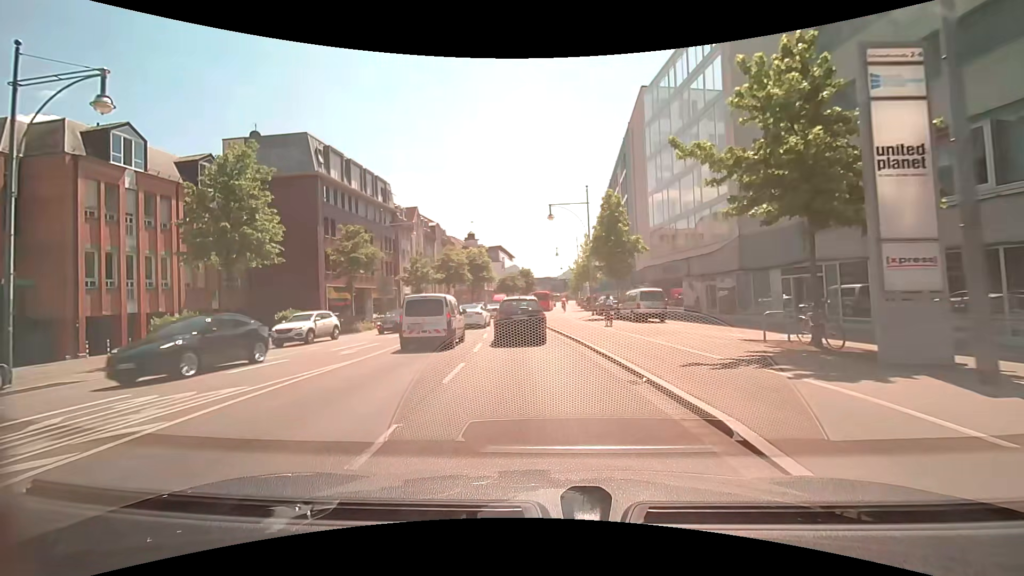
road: primary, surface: asphalt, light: Day
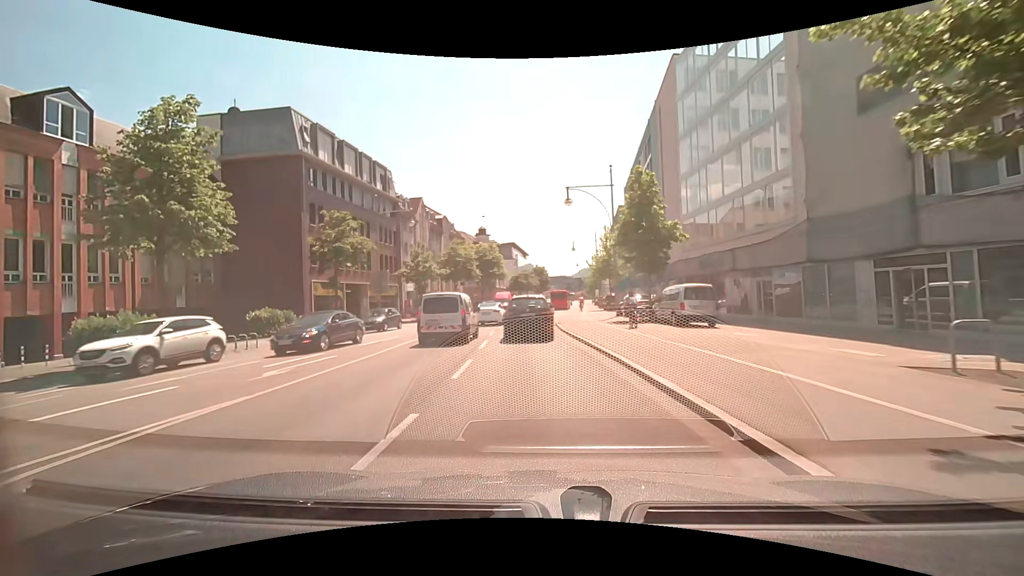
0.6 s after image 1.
(-0.1, +5.6) m; -2°
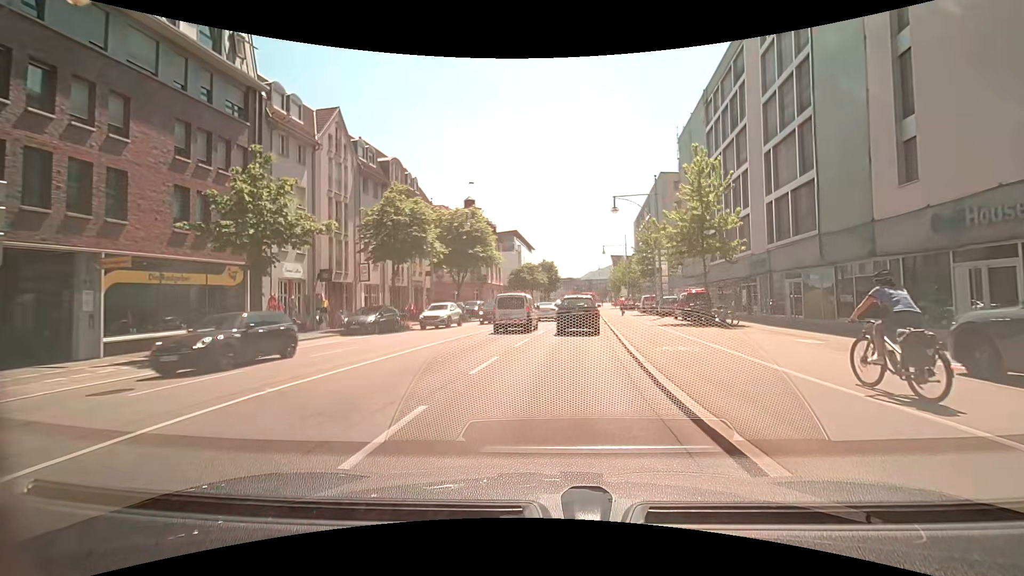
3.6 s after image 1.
(-0.9, +29.9) m; -1°
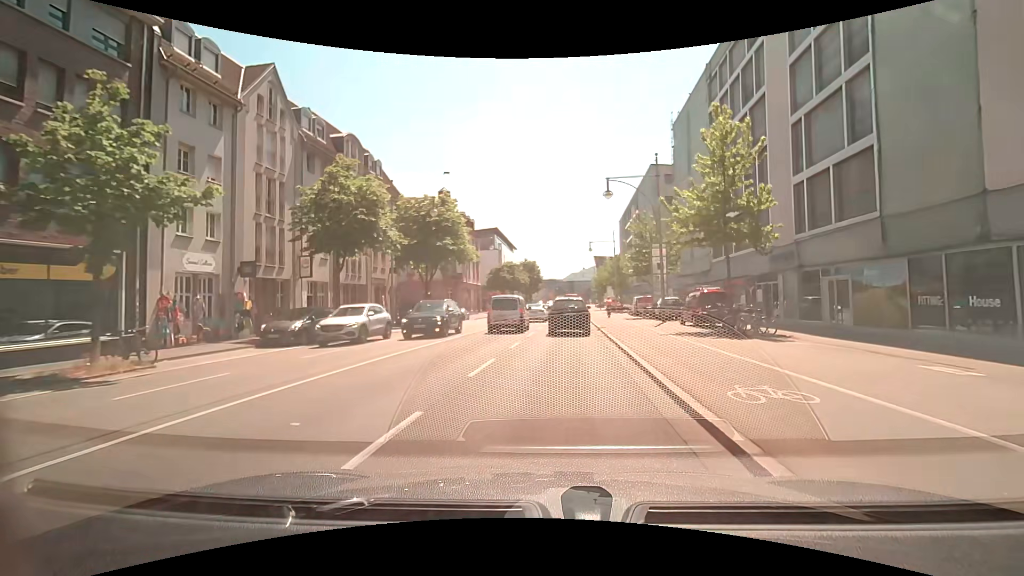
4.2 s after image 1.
(+0.3, +6.2) m; +3°
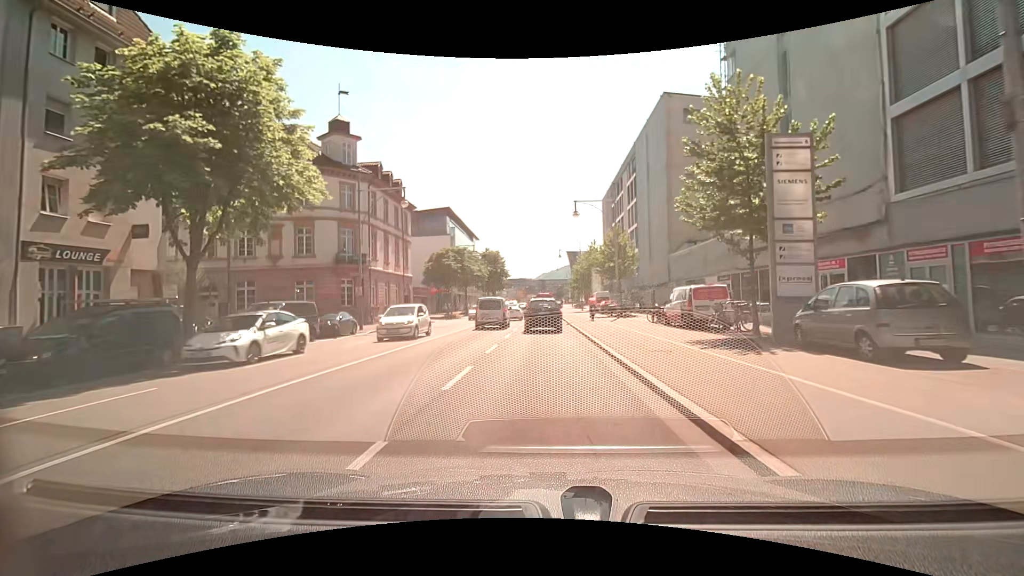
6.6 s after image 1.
(+0.9, +25.3) m; +3°
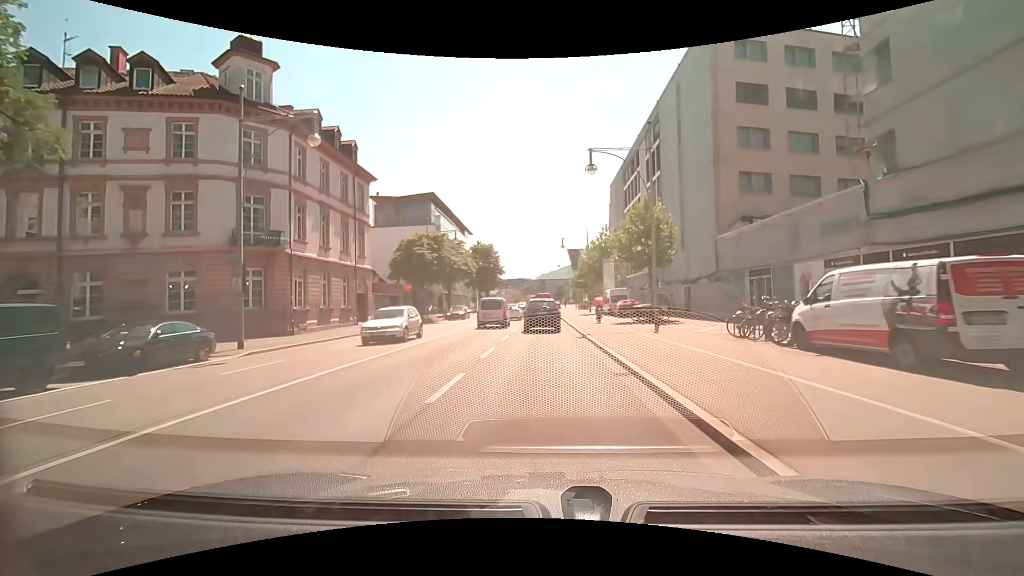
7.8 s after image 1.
(-0.1, +13.0) m; -1°
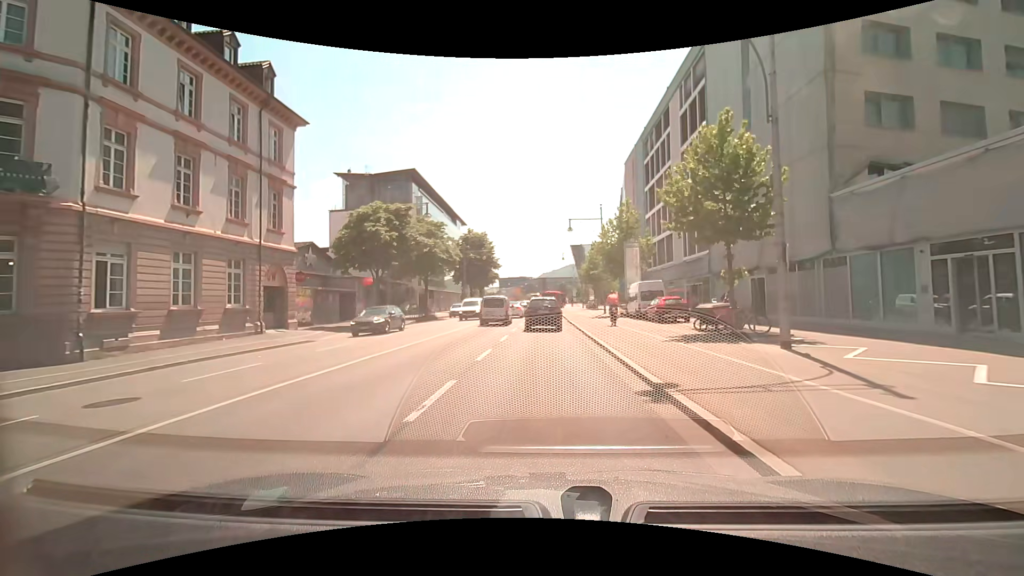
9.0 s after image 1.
(+0.1, +13.3) m; +1°
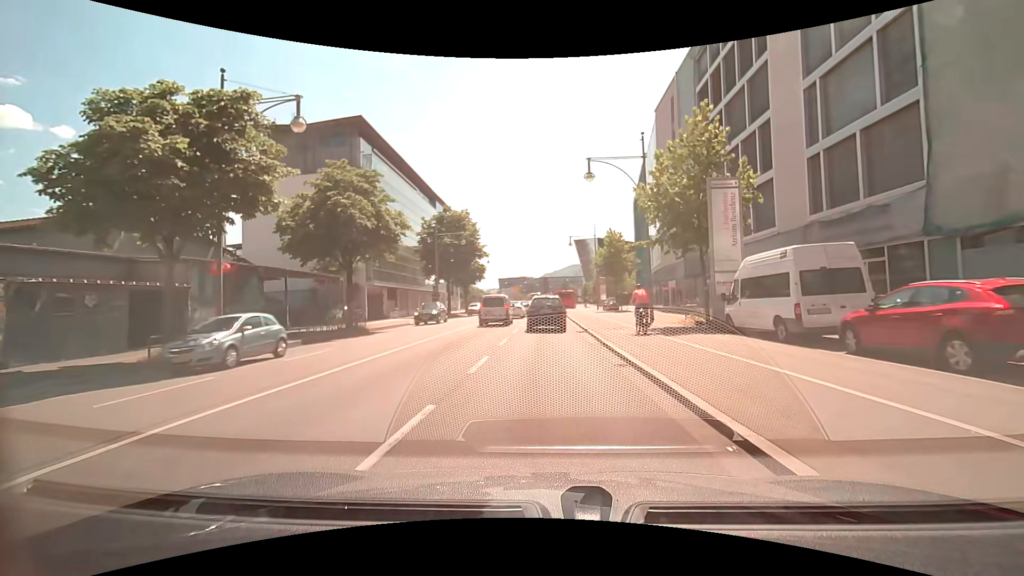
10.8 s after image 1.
(-0.2, +20.1) m; -1°
(0, +10) (0, +20) (0, +30) (0, +40) (+1, +50) (+1, +60) (+2, +70) (+3, +80) (+4, +90) (+5, +100) m
